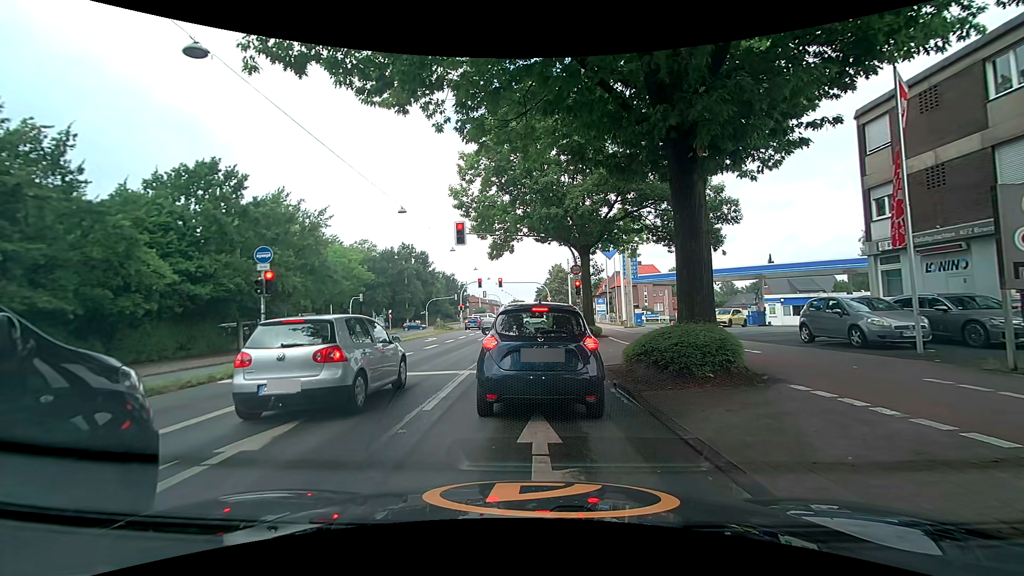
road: primary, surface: asphalt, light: Day
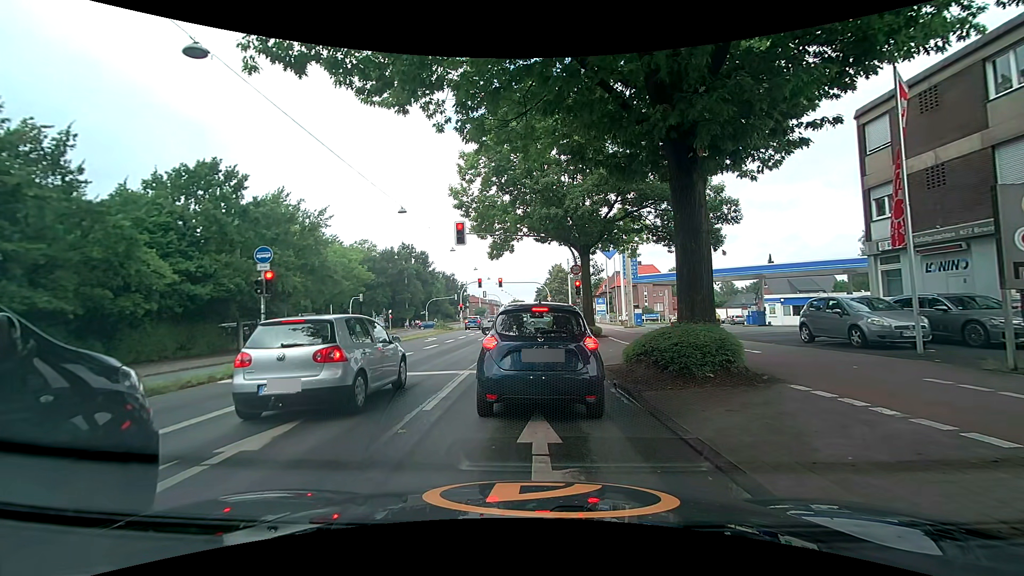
(0.0, 0.0) m; 0°
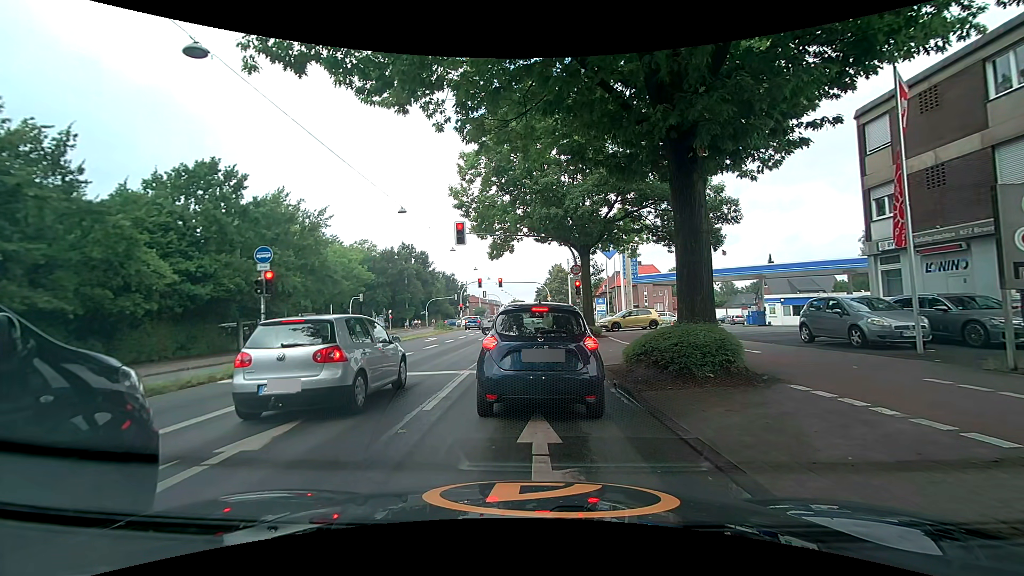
(0.0, 0.0) m; 0°
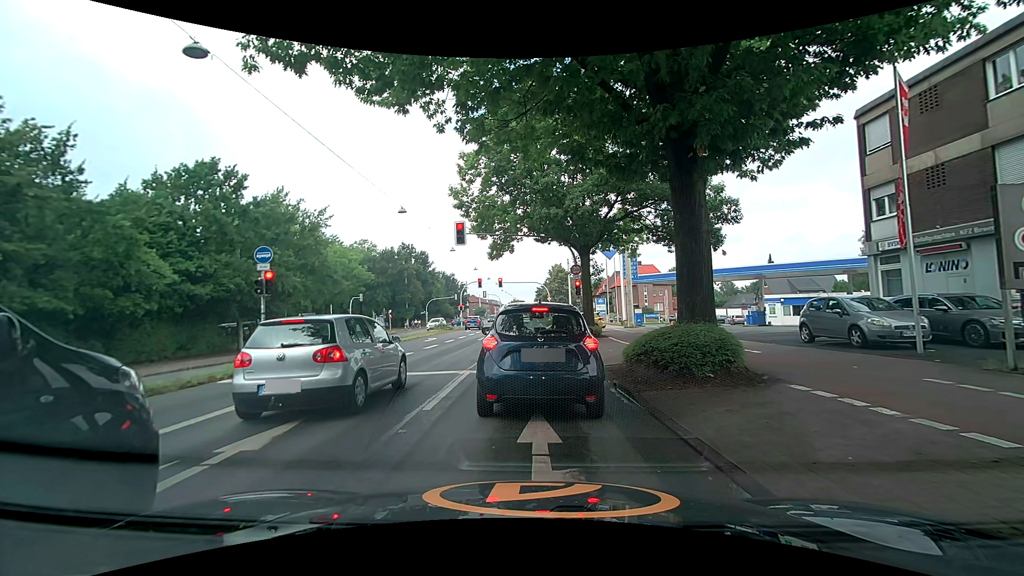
(0.0, 0.0) m; 0°
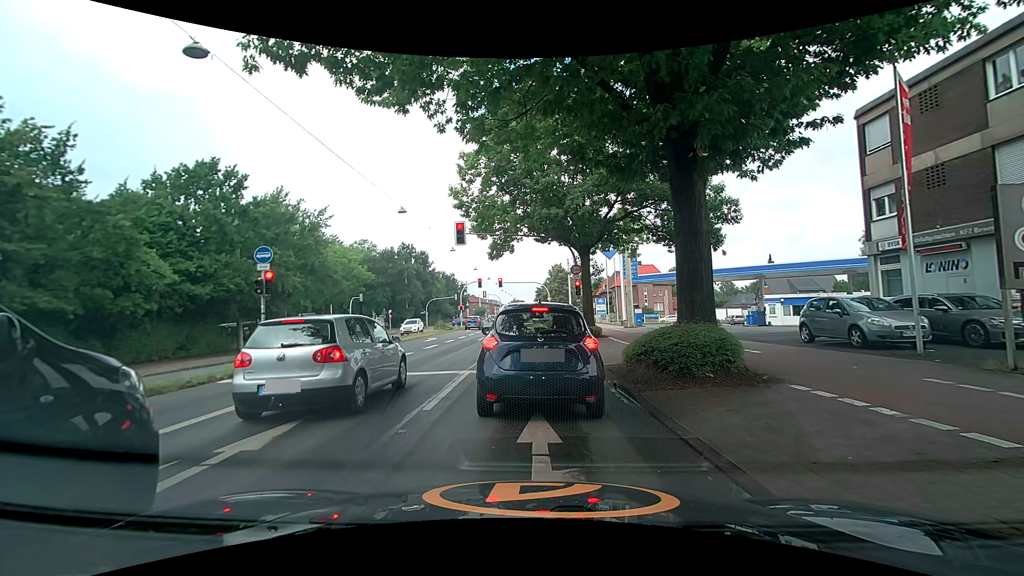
(0.0, 0.0) m; 0°
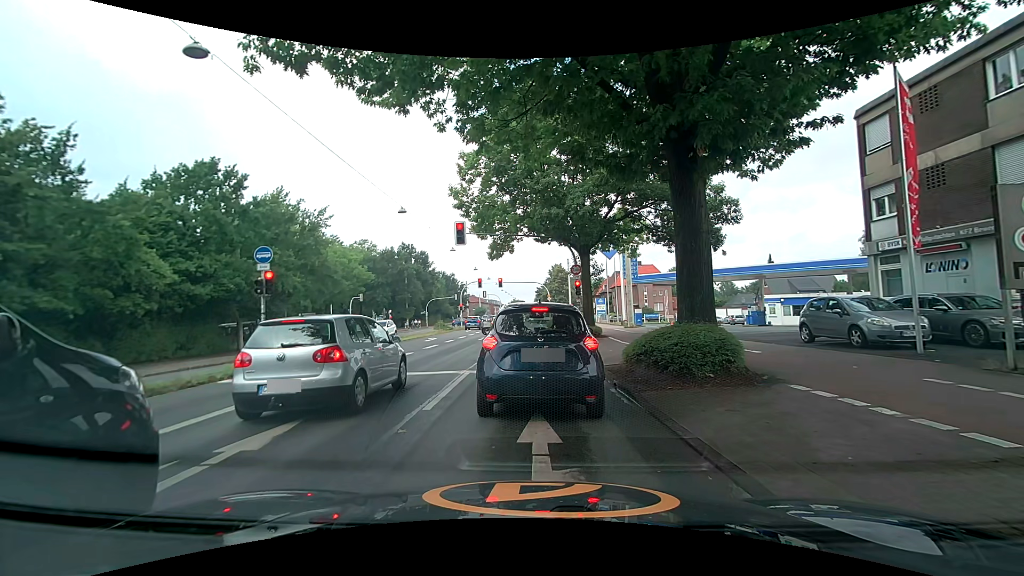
(0.0, 0.0) m; 0°
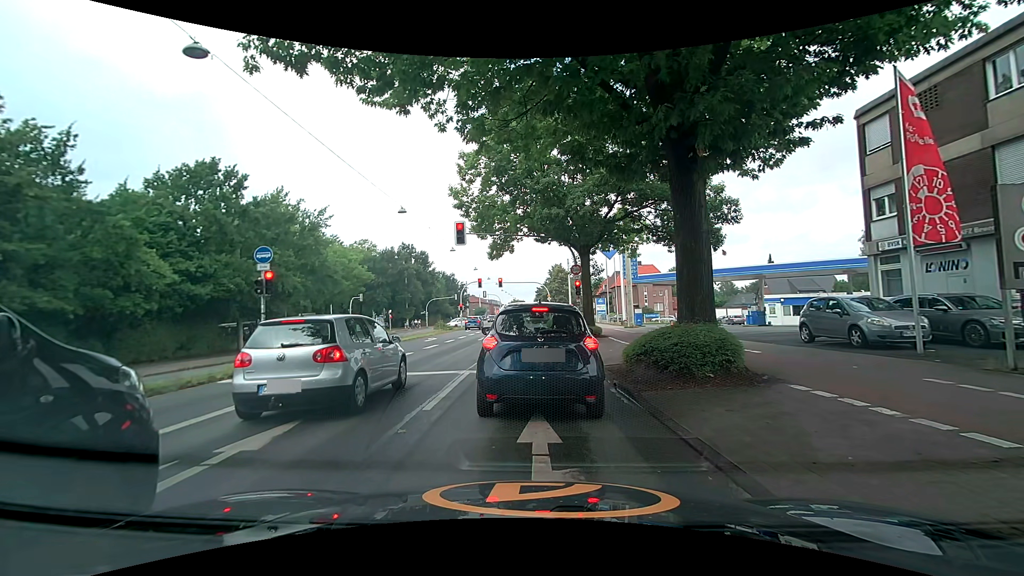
(0.0, 0.0) m; 0°
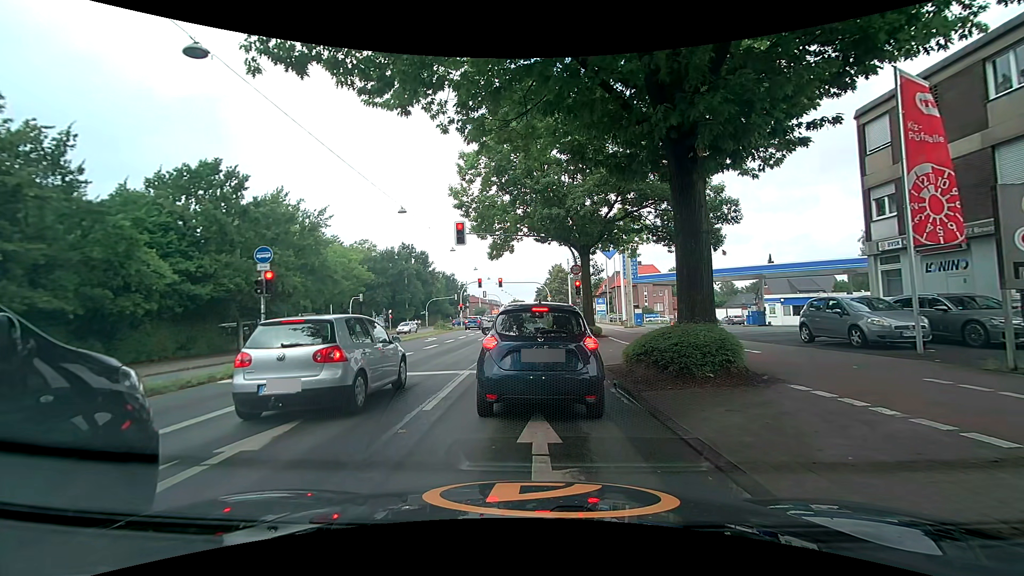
(0.0, 0.0) m; 0°
